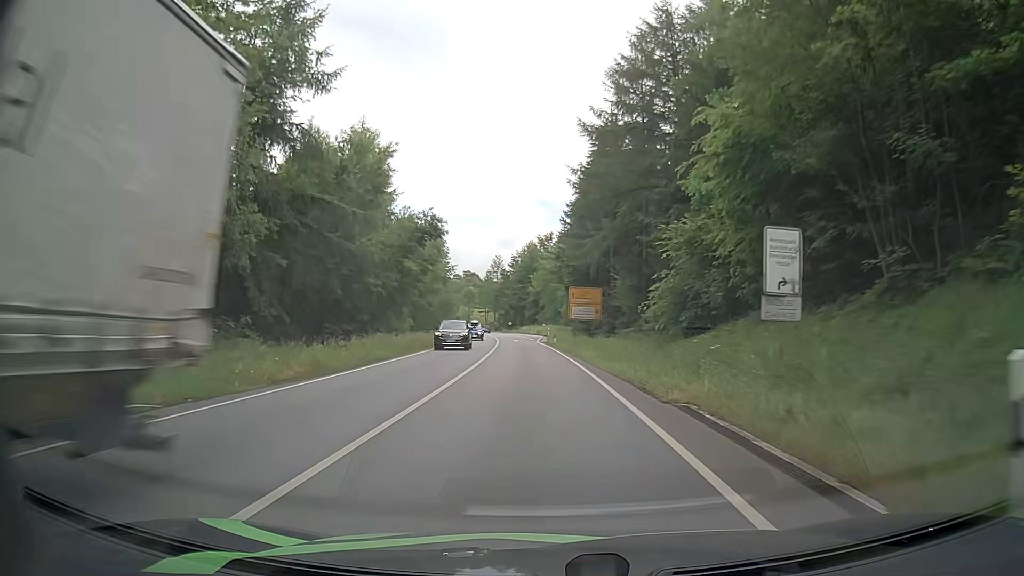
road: primary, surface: asphalt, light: Day
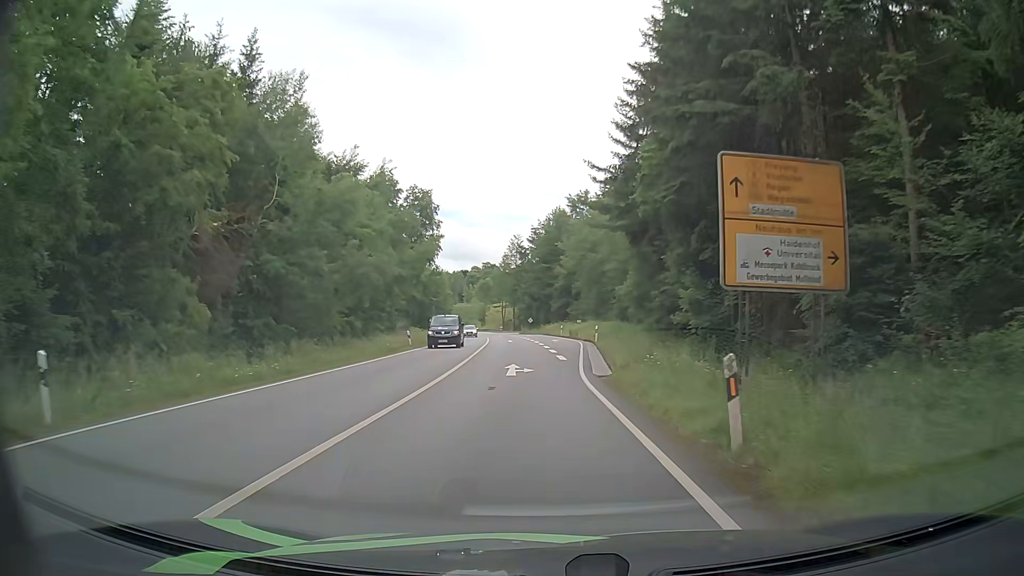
(-1.0, +44.4) m; -3°
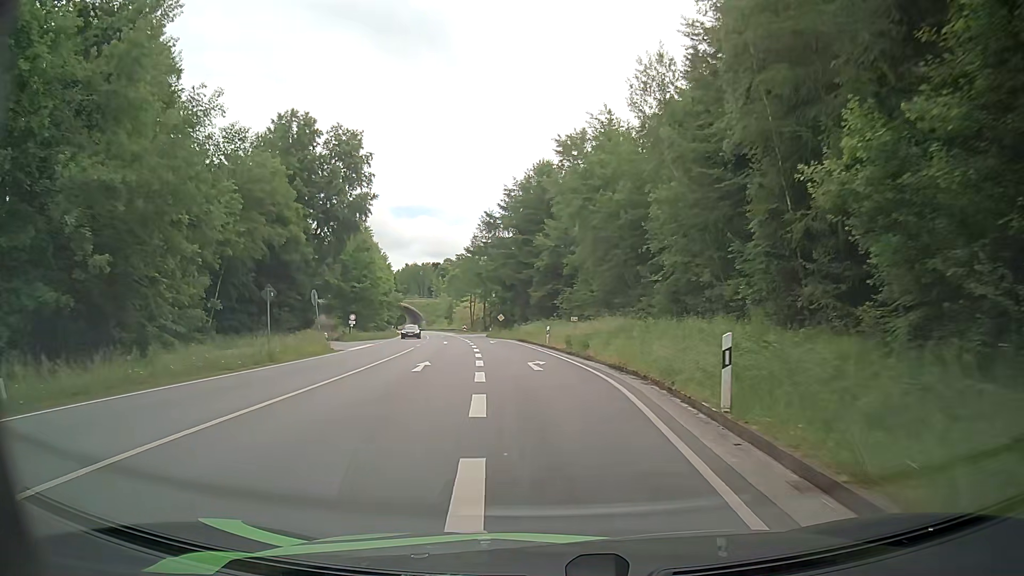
(+0.4, +33.1) m; +1°
(0, +10) (0, +20) (-1, +30) (-2, +40) (-3, +50) (-5, +60) (-7, +70) (-8, +79) (-9, +89) (-7, +99) m
